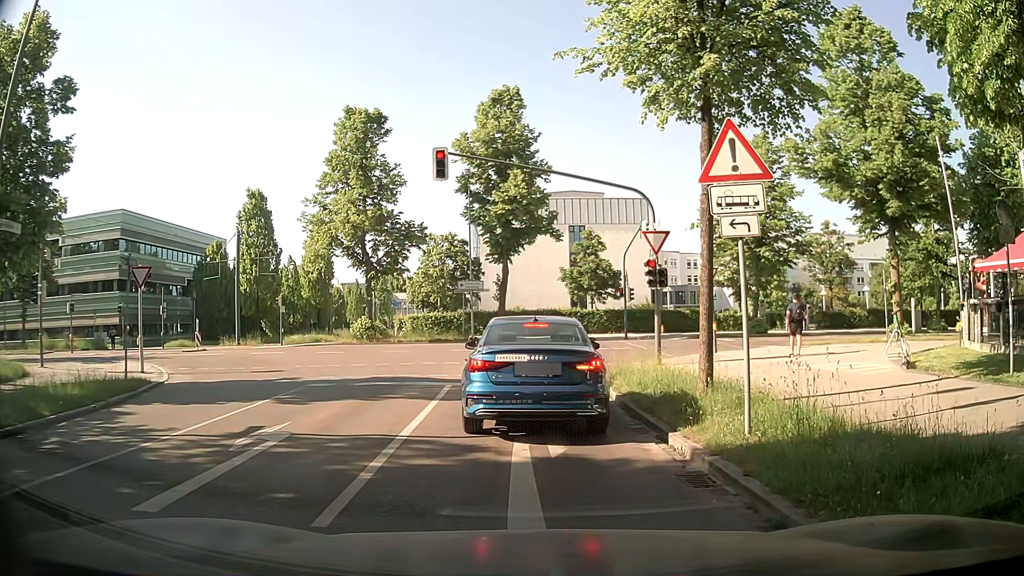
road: residential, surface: asphalt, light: Day
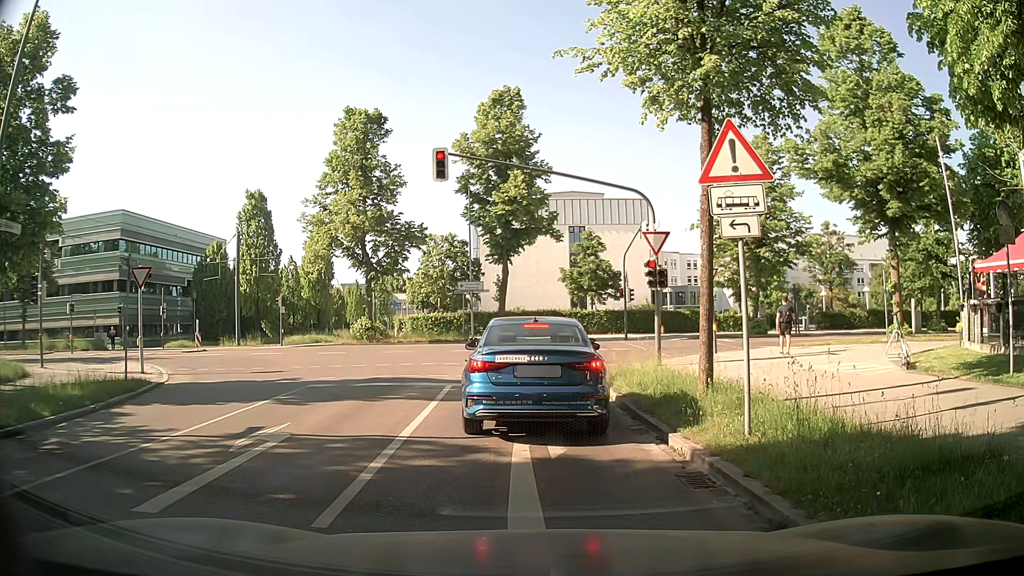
(0.0, +0.1) m; 0°
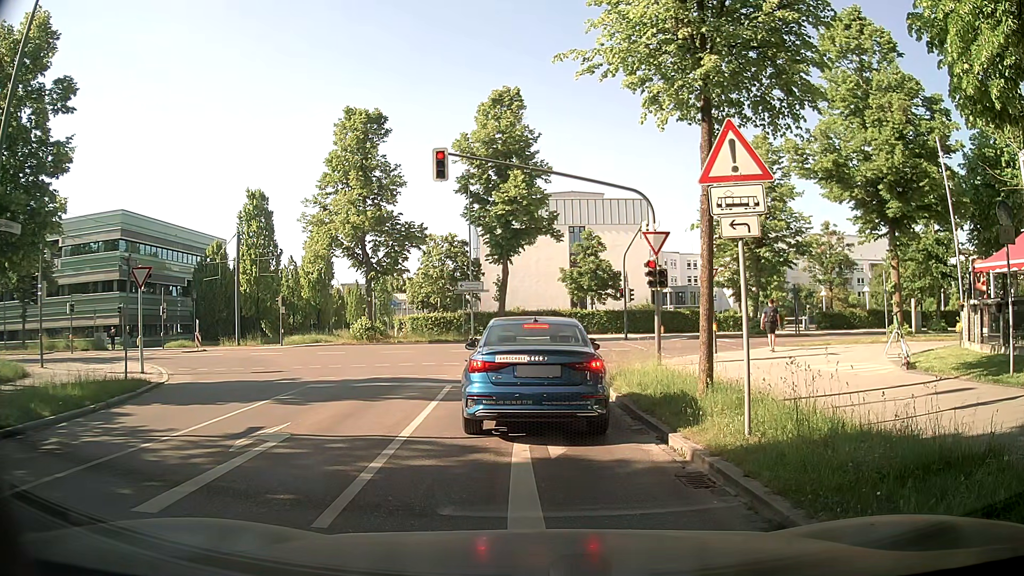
(0.0, 0.0) m; 0°
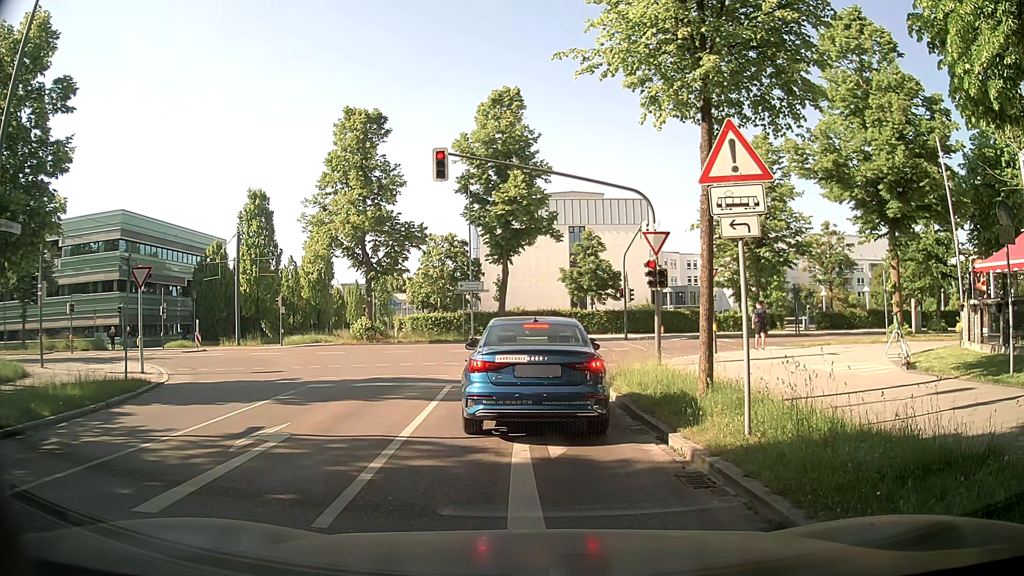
(0.0, 0.0) m; 0°
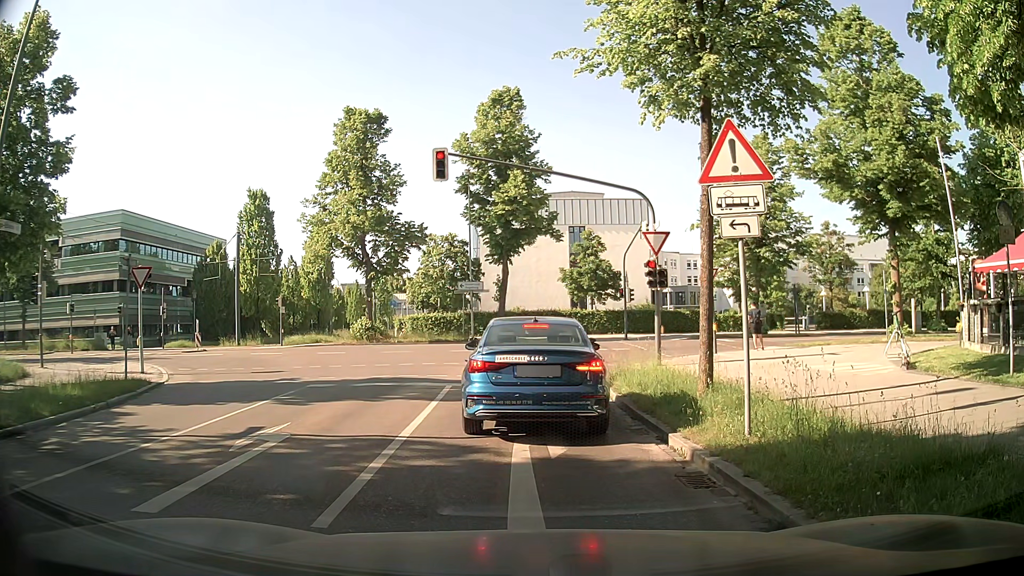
(0.0, 0.0) m; 0°
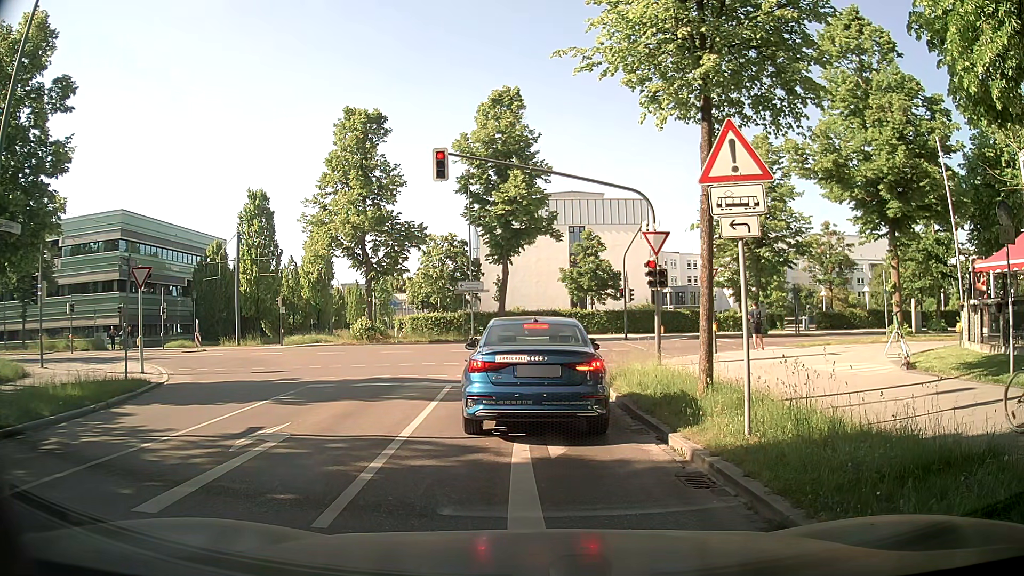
(0.0, 0.0) m; 0°
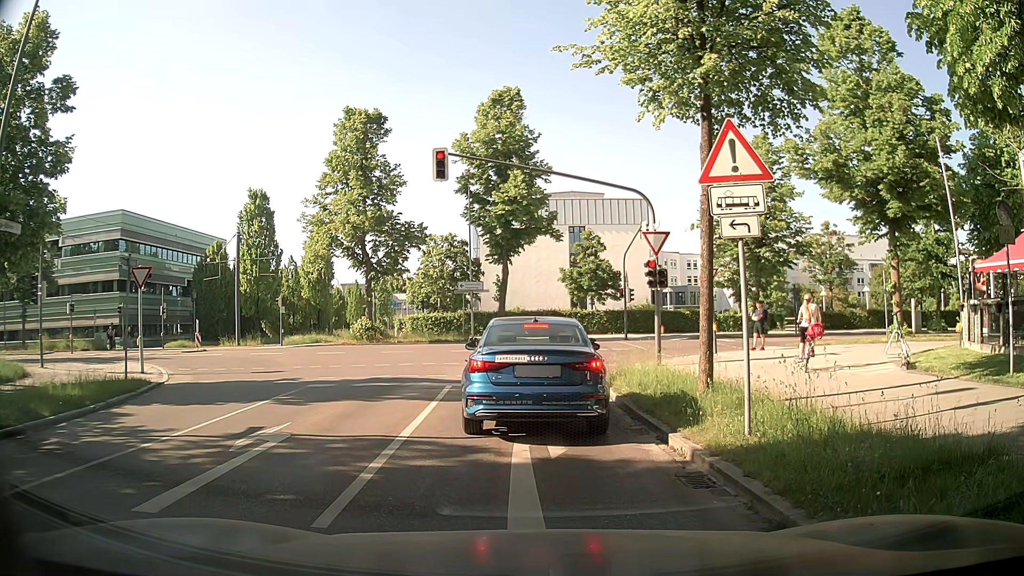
(0.0, 0.0) m; 0°
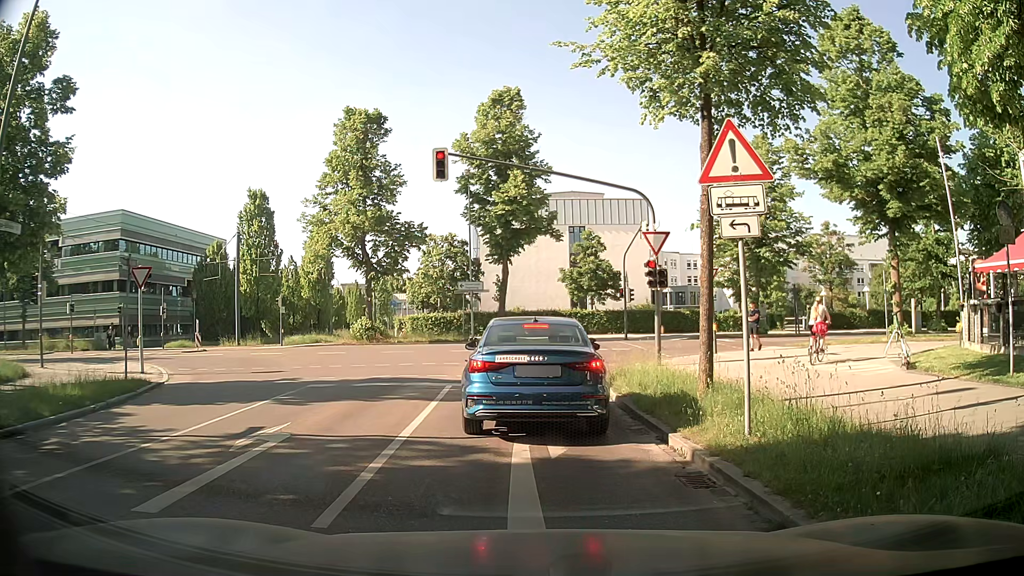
(0.0, 0.0) m; 0°
